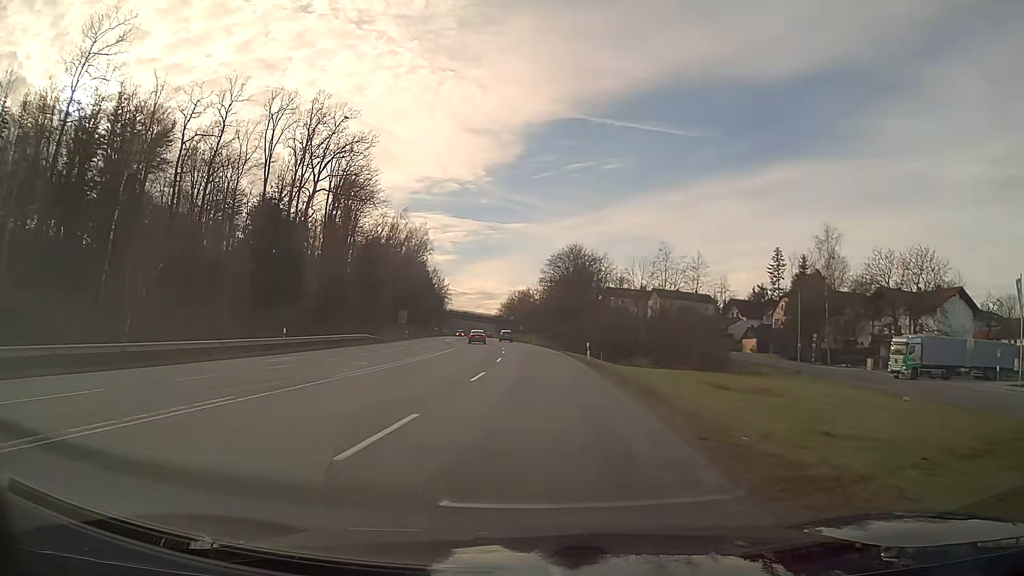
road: secondary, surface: asphalt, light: Day
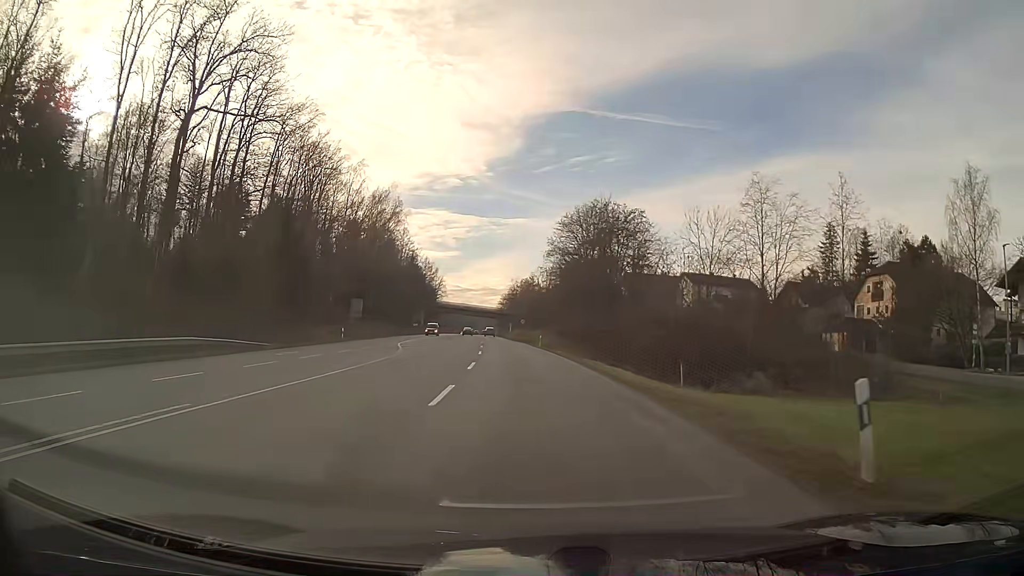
(0.0, +31.9) m; 0°
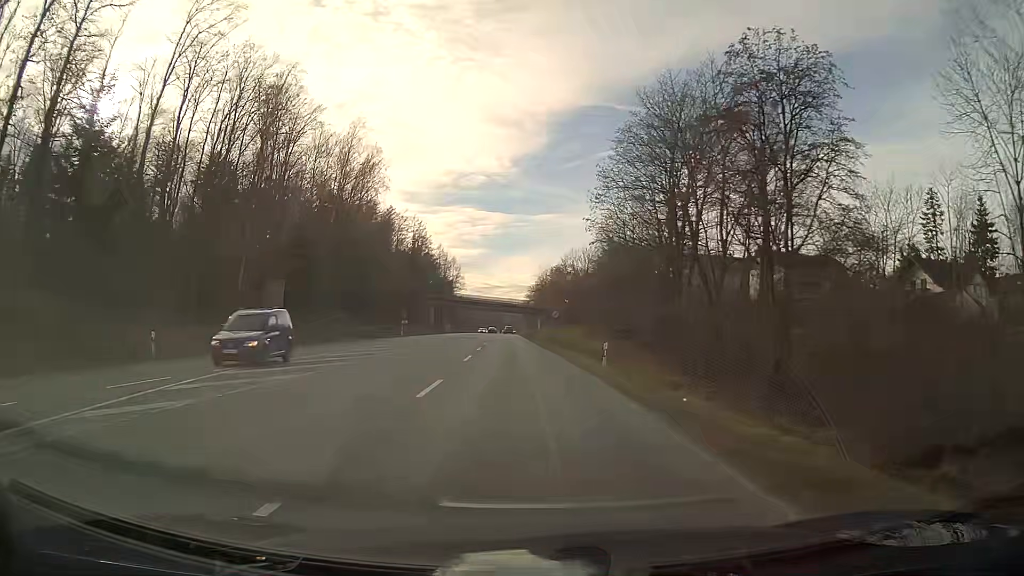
(-0.8, +33.4) m; -3°
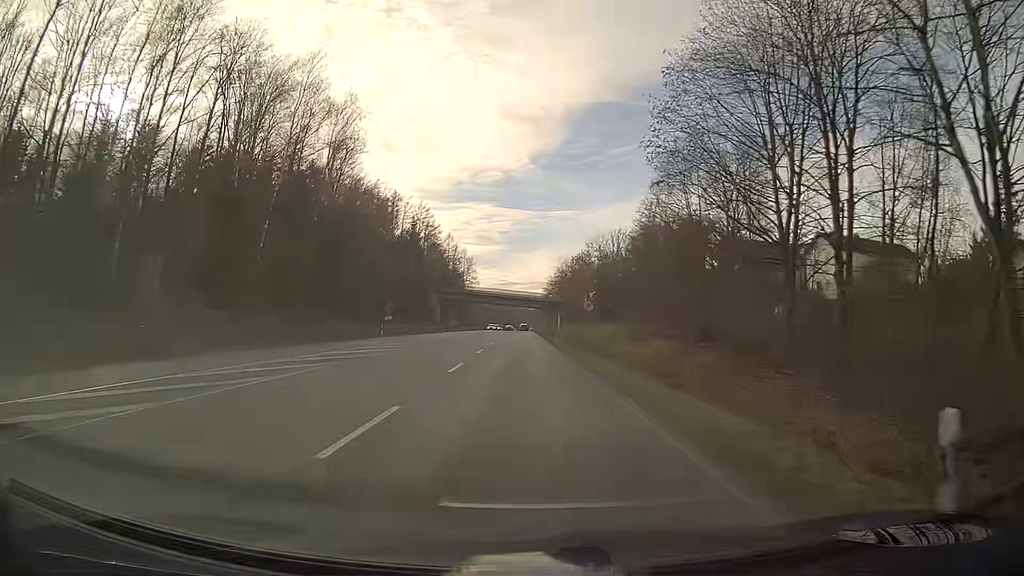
(-0.2, +18.3) m; -1°
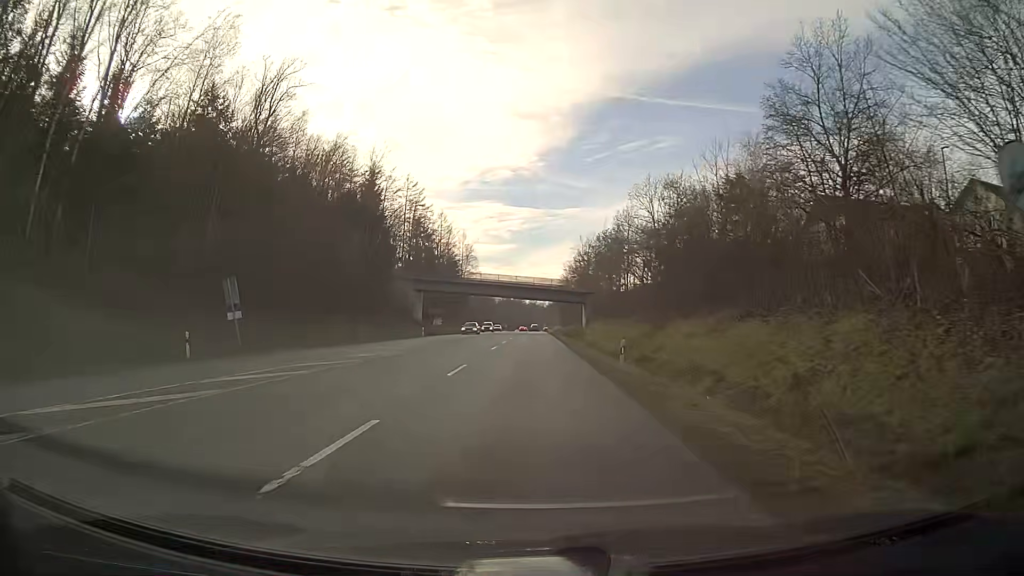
(-0.3, +36.1) m; -1°
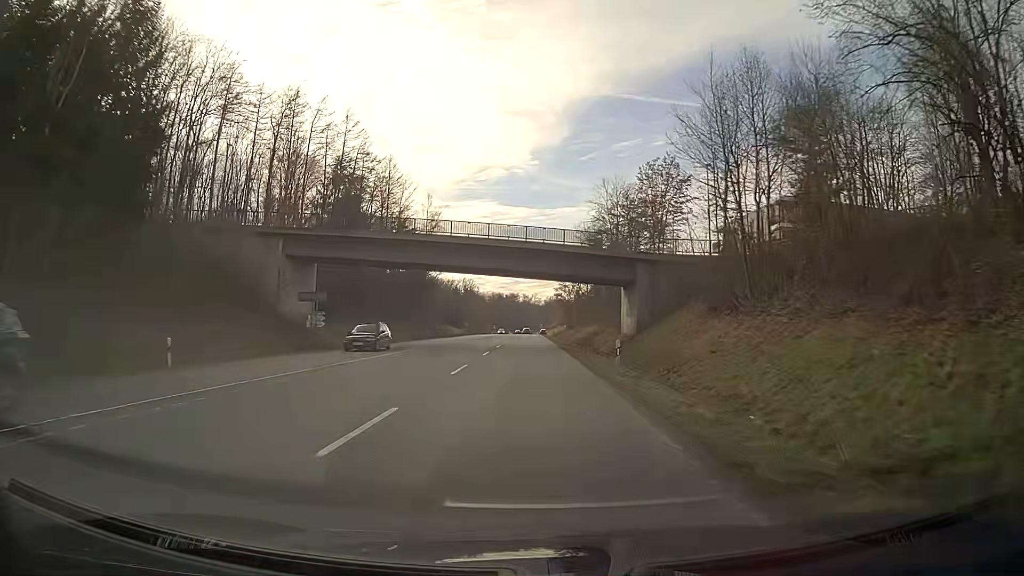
(+0.3, +50.1) m; 0°
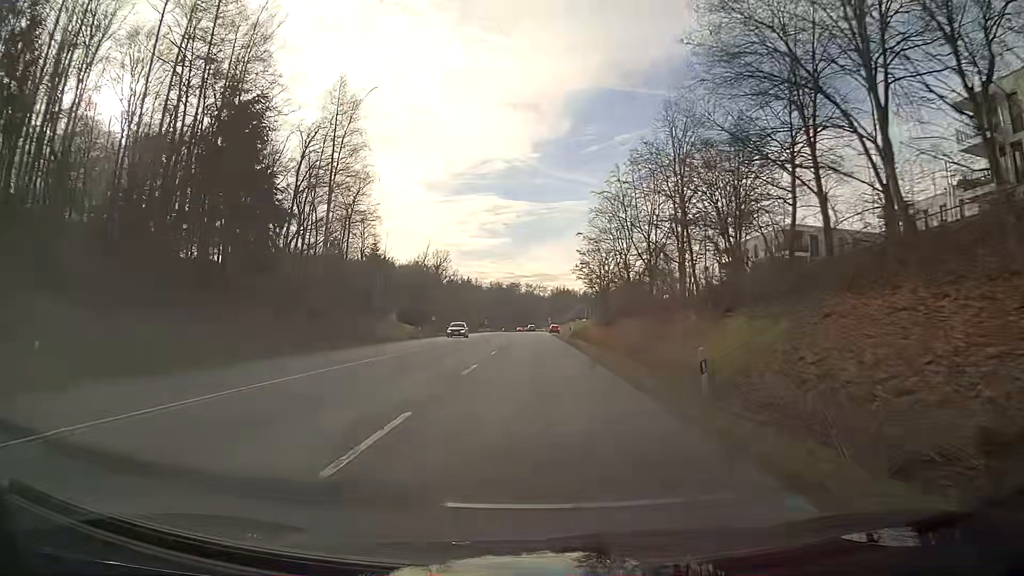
(+0.2, +59.3) m; 0°
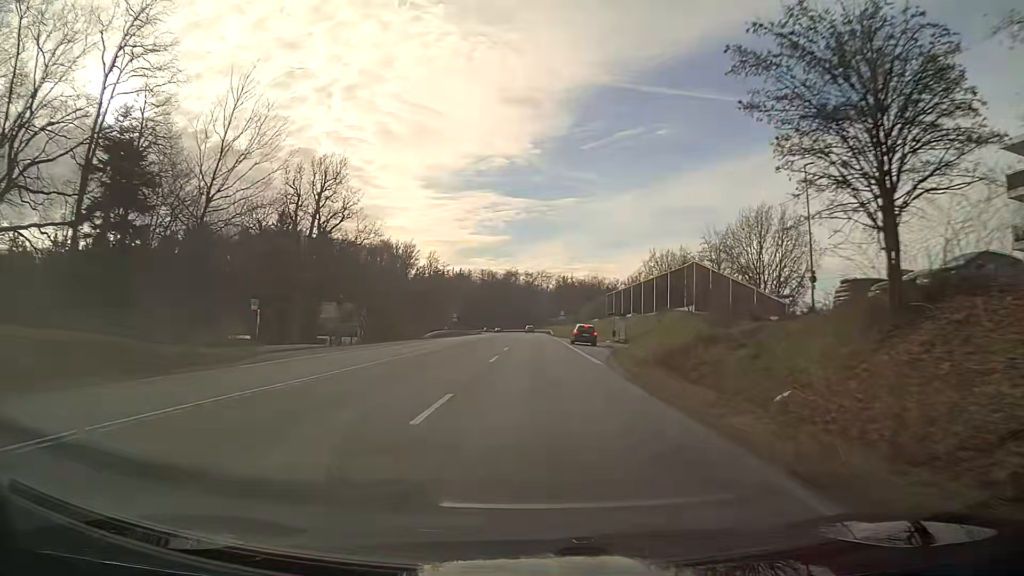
(-0.5, +66.3) m; -1°
